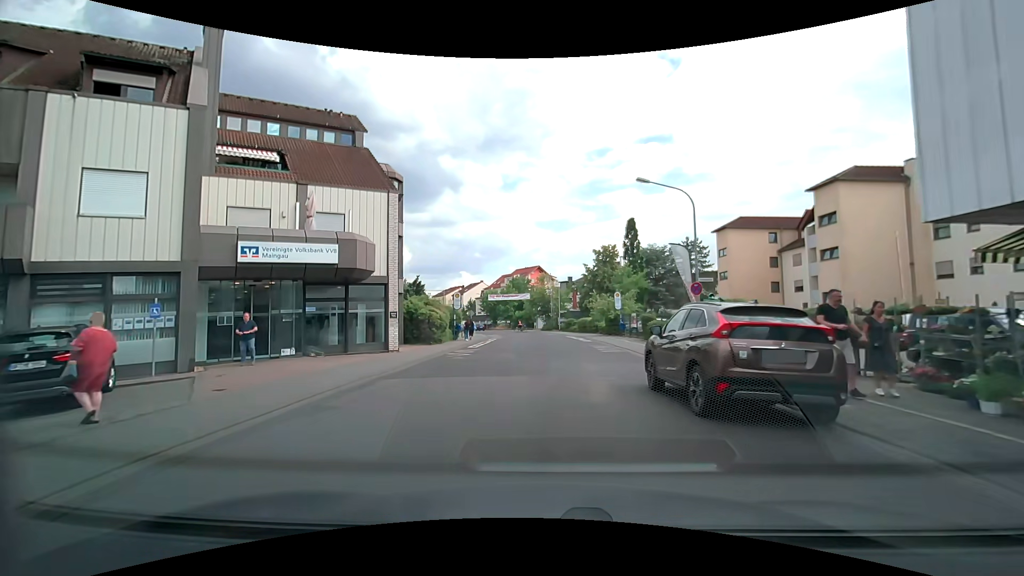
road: tertiary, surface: asphalt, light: Day
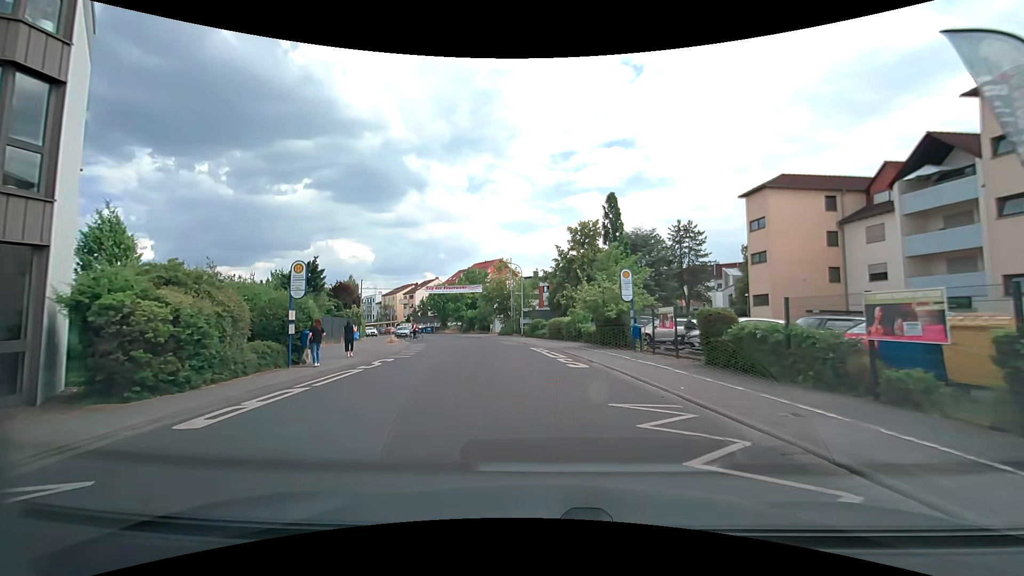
(+0.6, +19.2) m; +5°
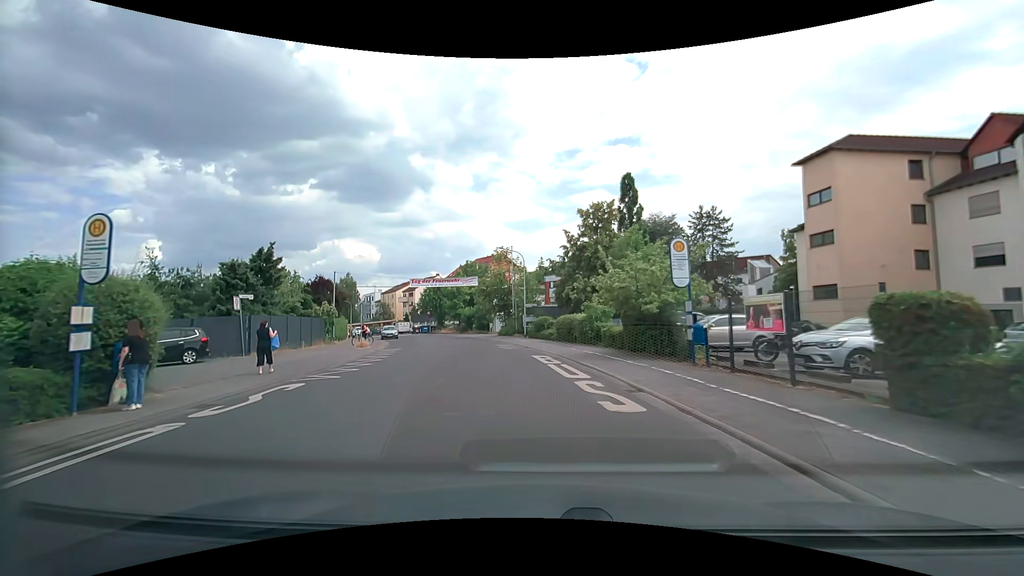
(0.0, +7.9) m; -1°
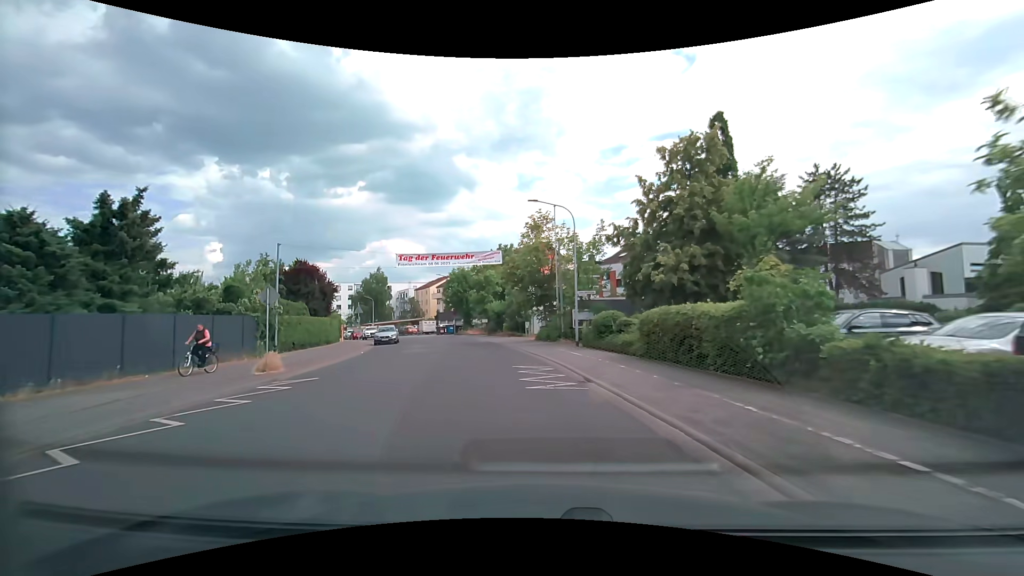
(-0.7, +16.2) m; -5°
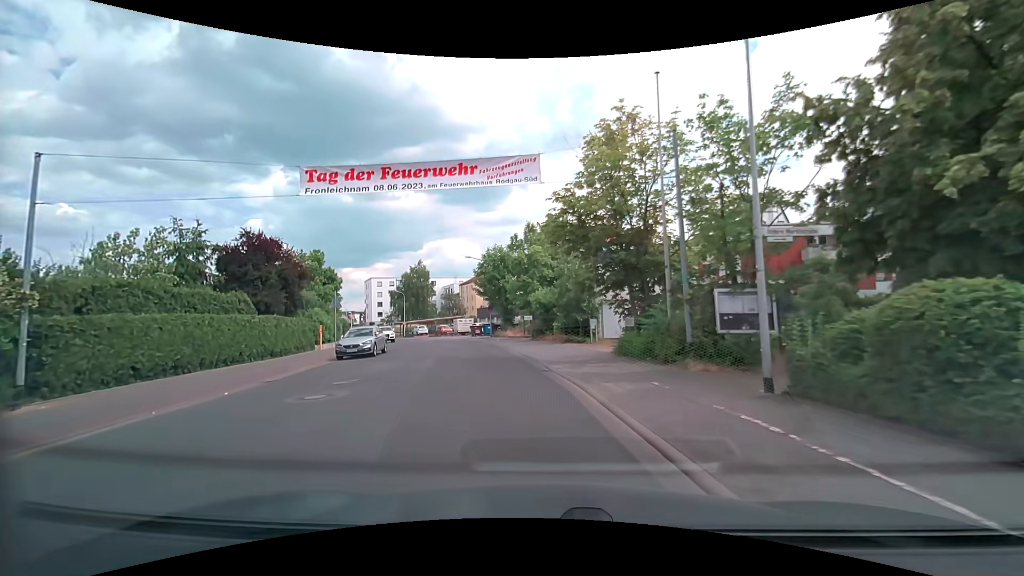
(-0.8, +16.5) m; -6°
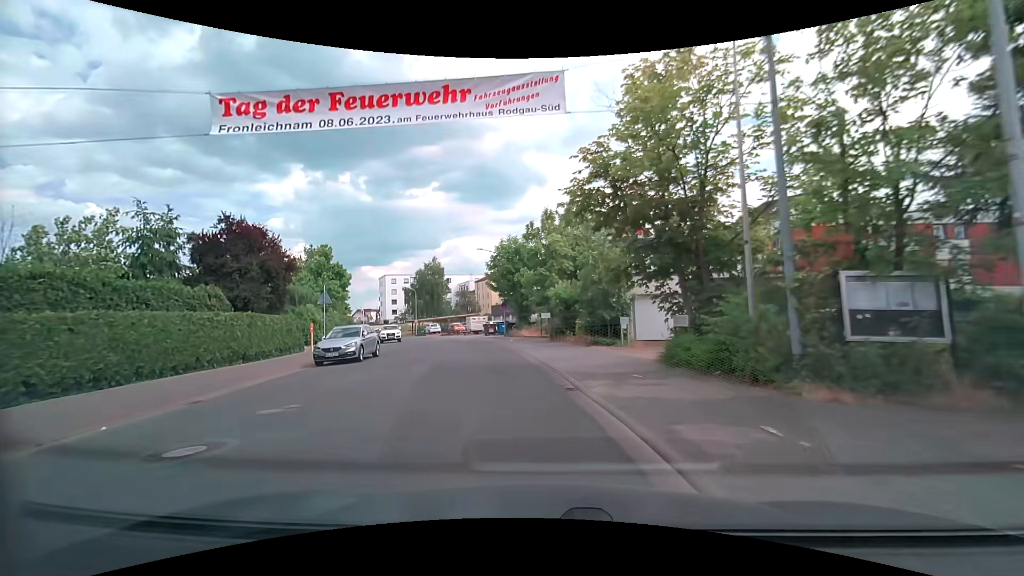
(-0.1, +4.2) m; -2°
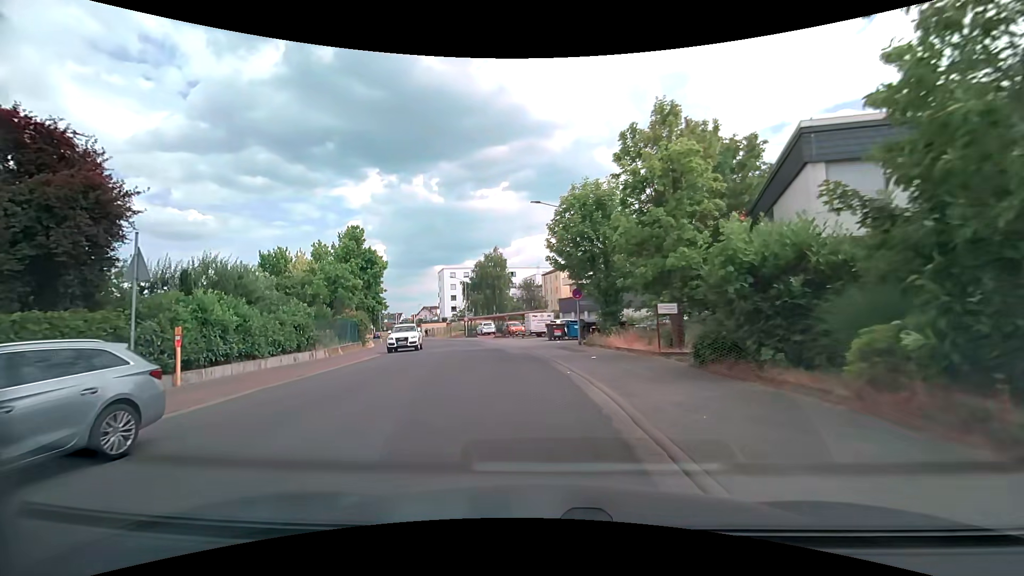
(-1.2, +16.9) m; -9°
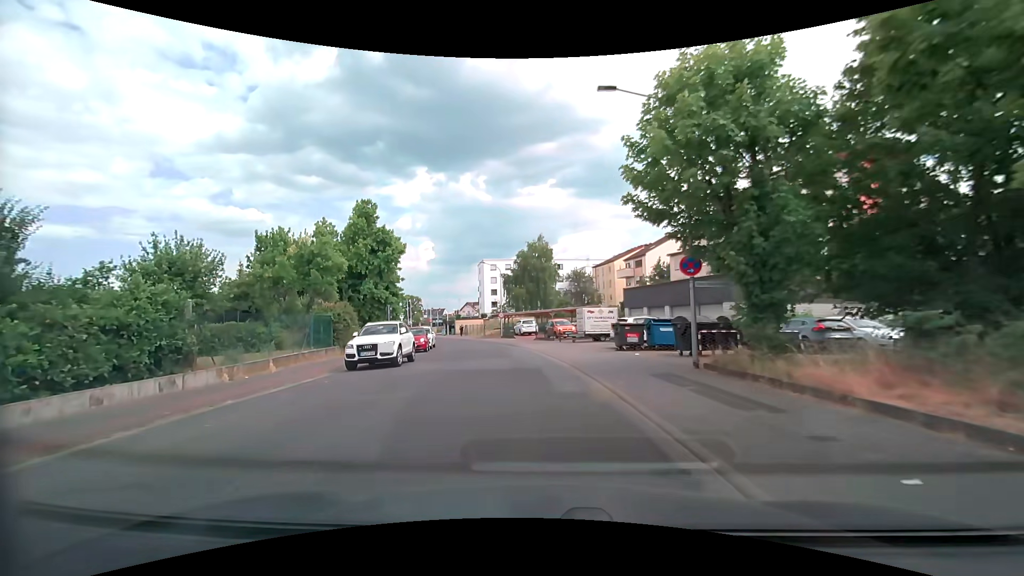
(-0.6, +12.9) m; -5°
(0, +10) (-1, +20) (-3, +30) (-5, +40) (-8, +49) (-11, +59) (-15, +68) (-18, +77) (-21, +87) (-25, +96) m
